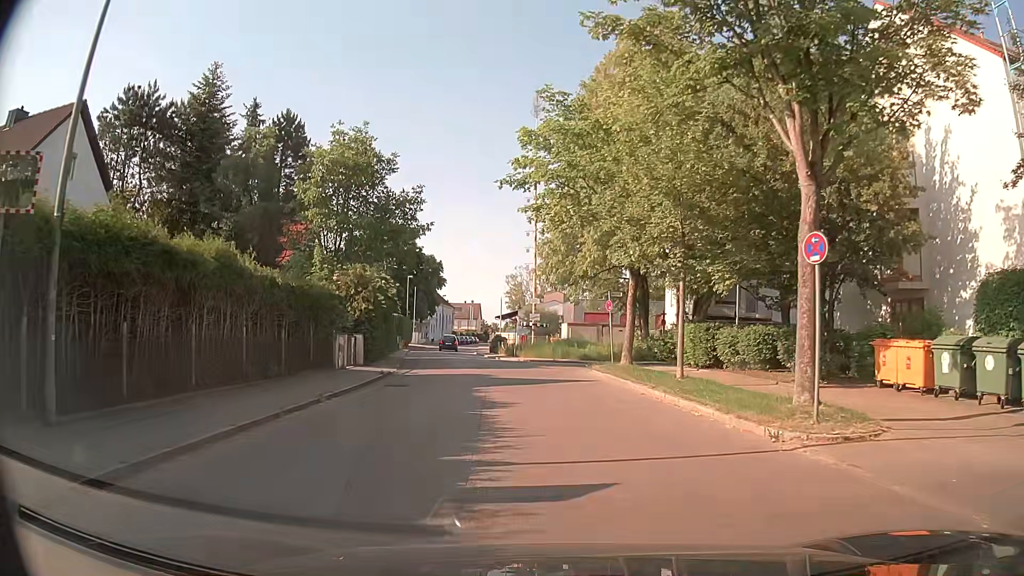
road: residential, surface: asphalt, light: Day
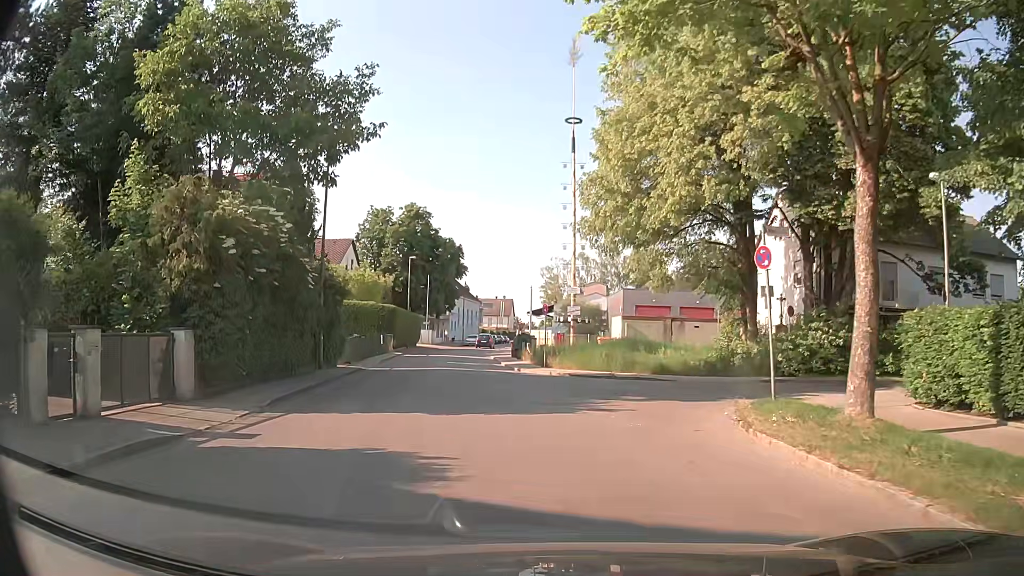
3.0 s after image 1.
(-0.2, +16.8) m; -3°
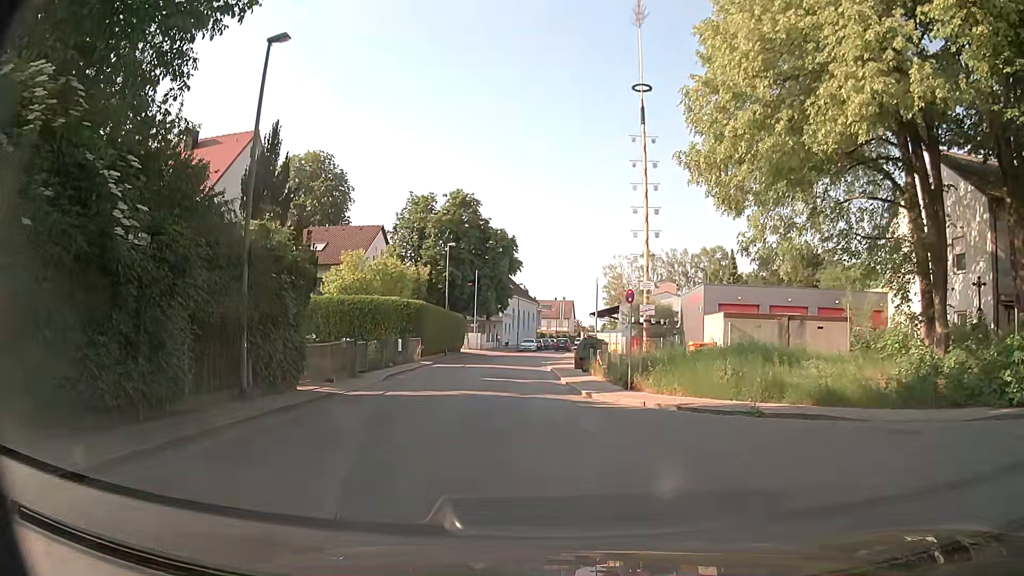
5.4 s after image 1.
(-0.3, +10.4) m; -5°
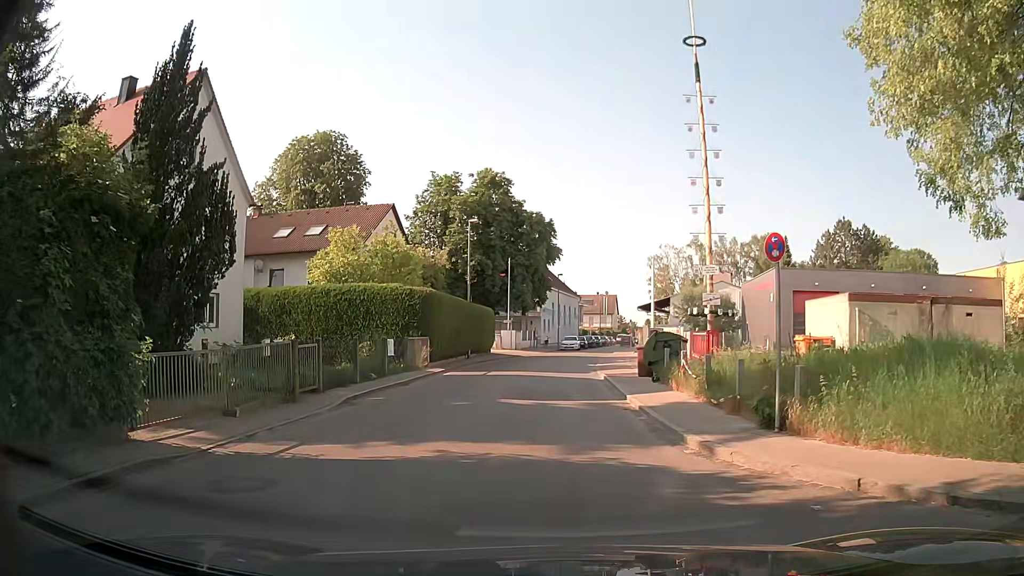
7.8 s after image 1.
(-0.1, +9.2) m; -2°
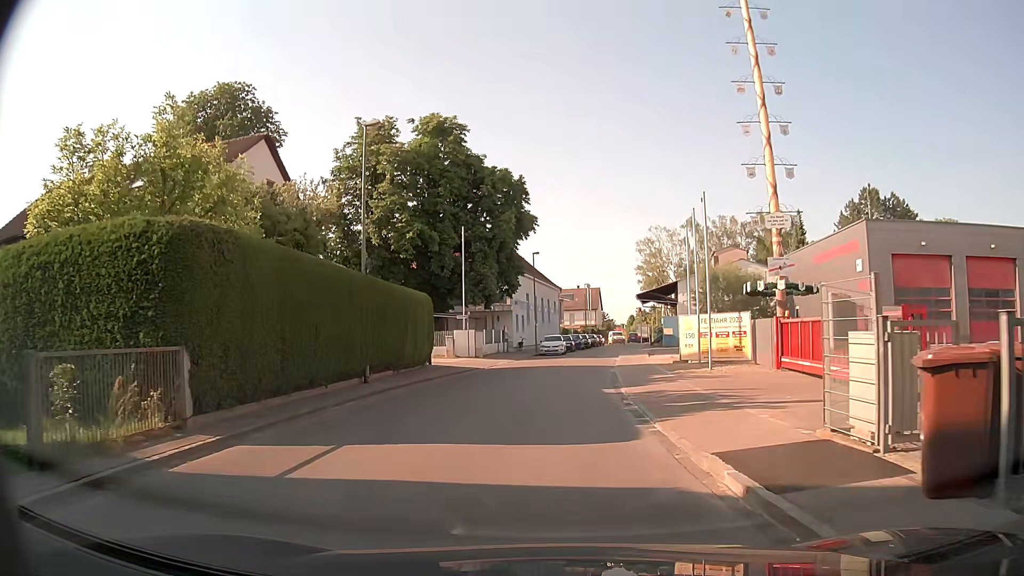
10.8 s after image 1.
(0.0, +18.4) m; +1°
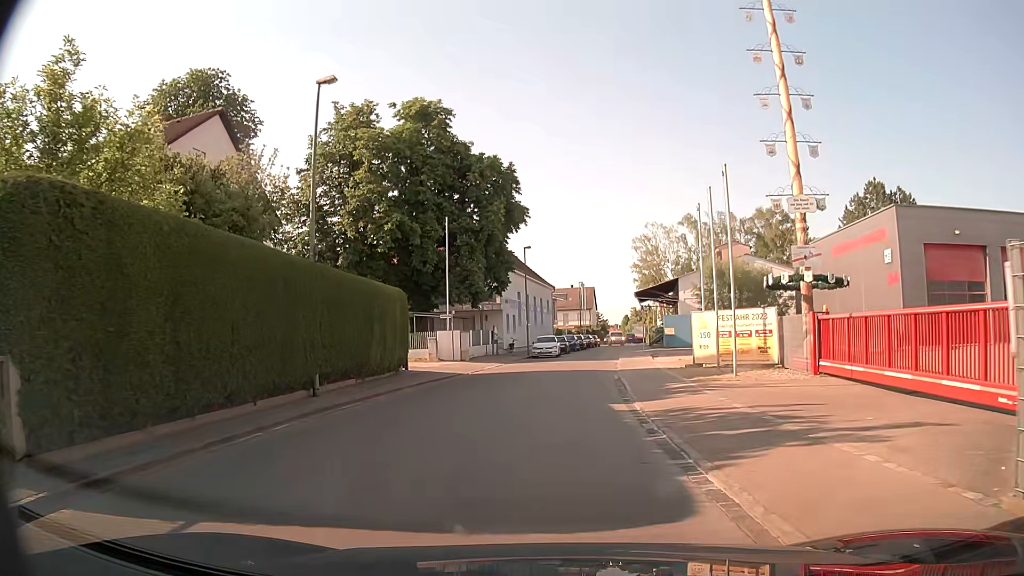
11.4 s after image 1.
(+0.1, +3.8) m; +2°
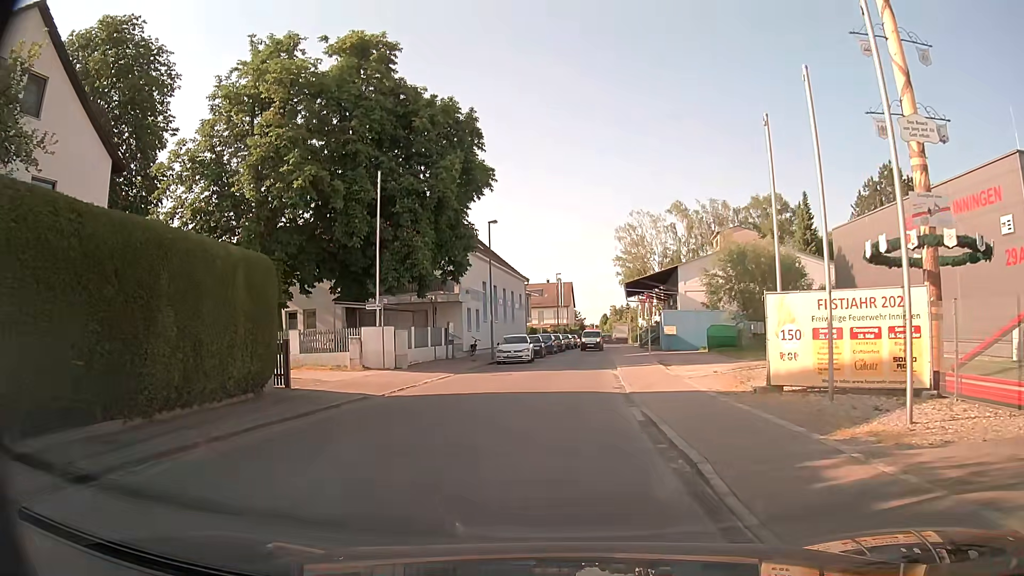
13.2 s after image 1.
(0.0, +10.5) m; +1°
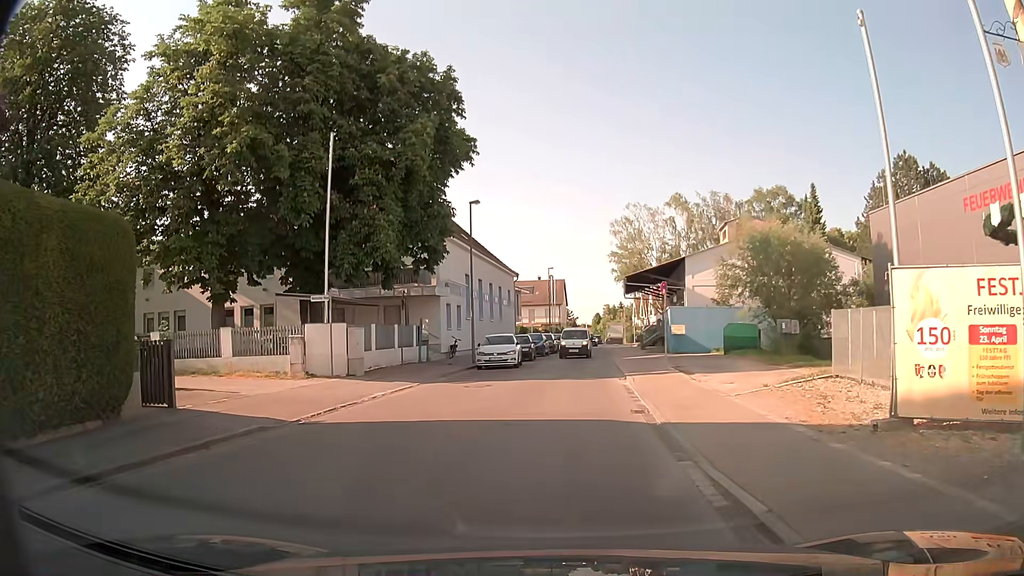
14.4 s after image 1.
(0.0, +5.4) m; 0°
